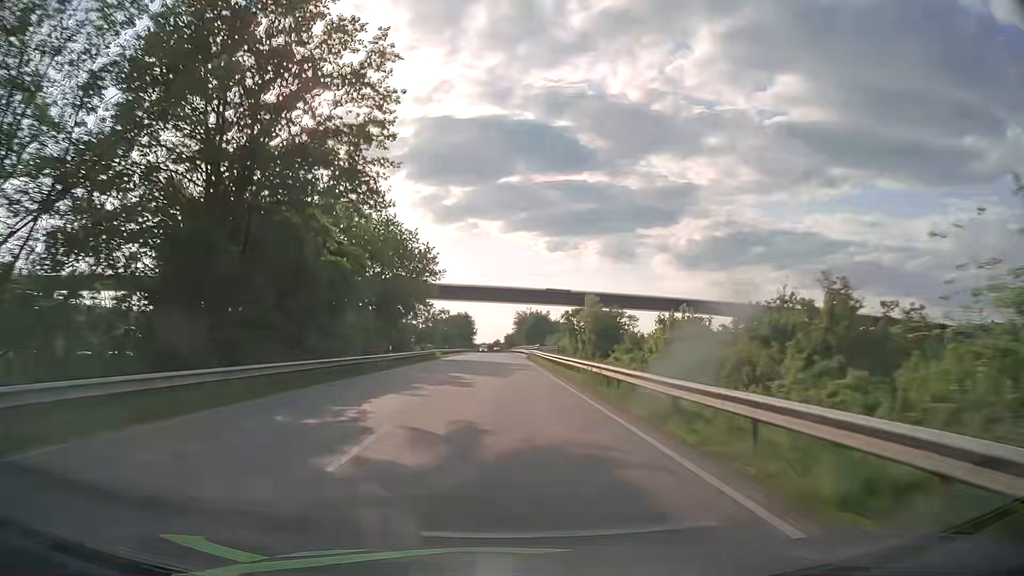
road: primary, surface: asphalt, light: Day
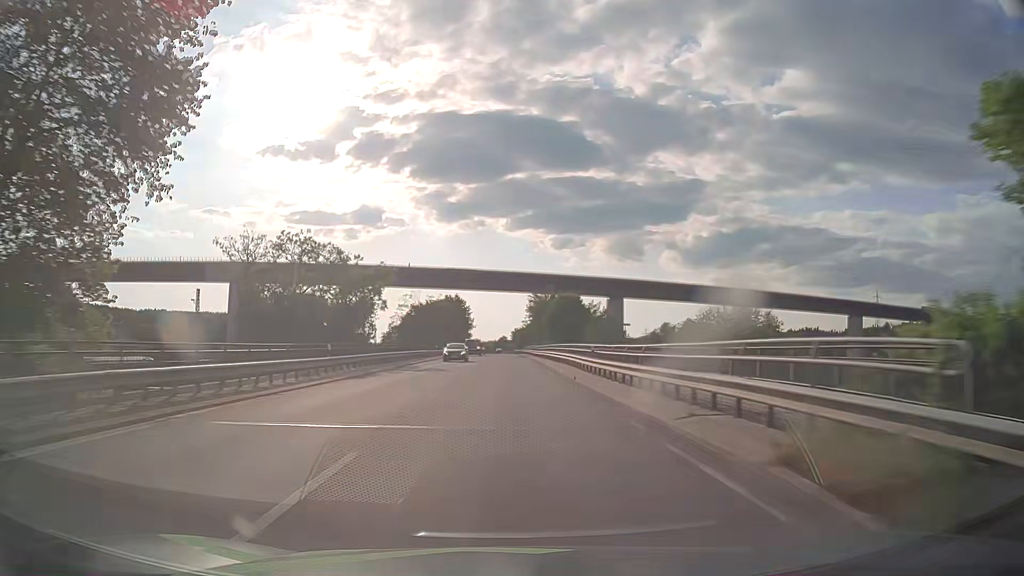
(-0.5, +63.3) m; -1°
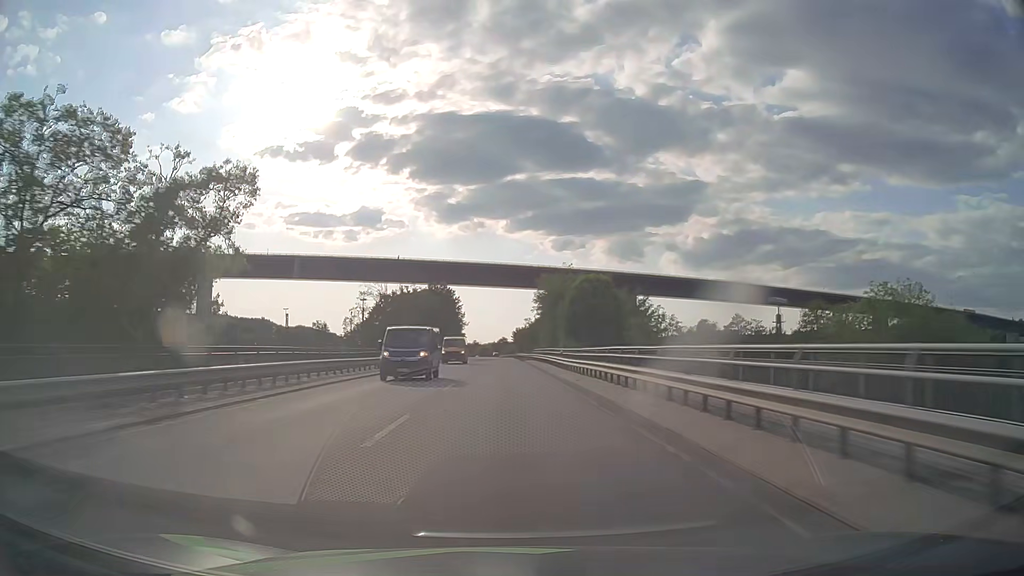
(0.0, +31.6) m; 0°
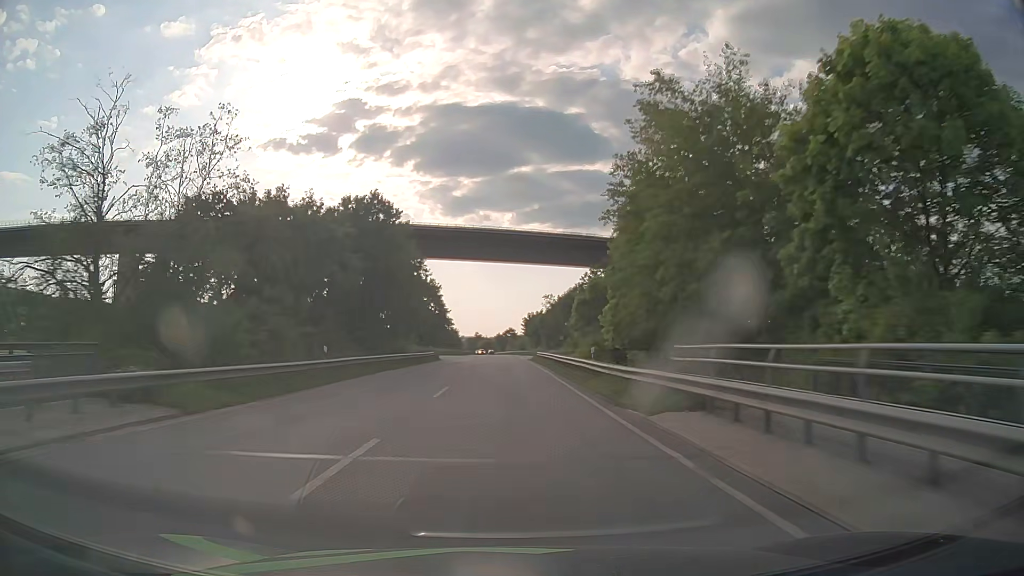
(-0.2, +63.3) m; 0°
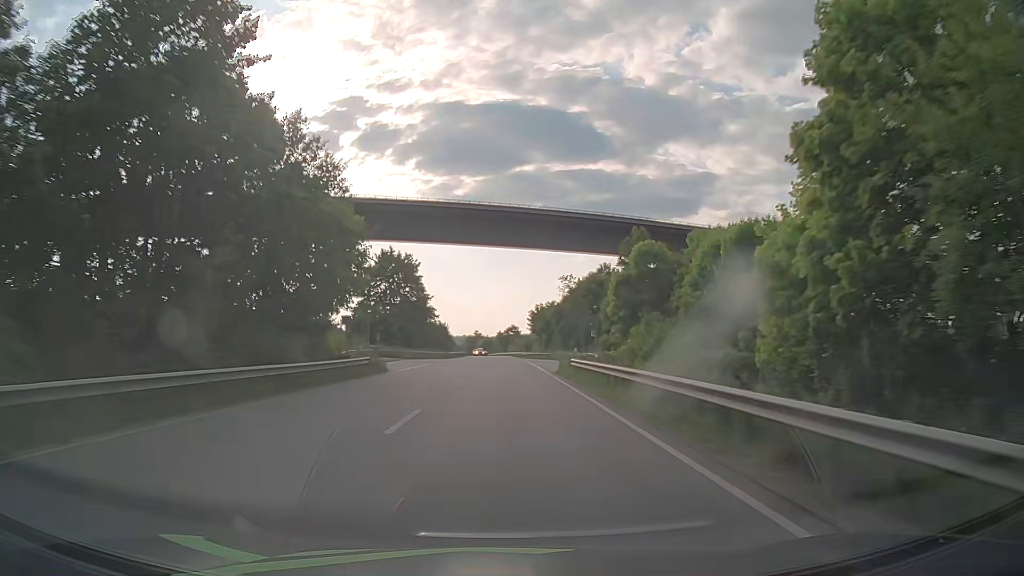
(-0.1, +31.7) m; 0°
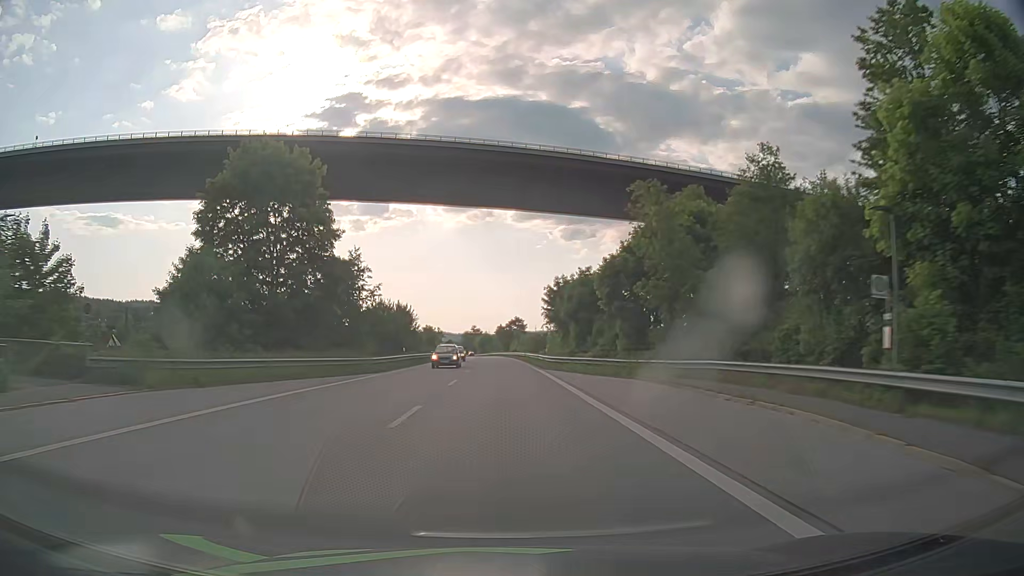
(0.0, +47.6) m; 0°
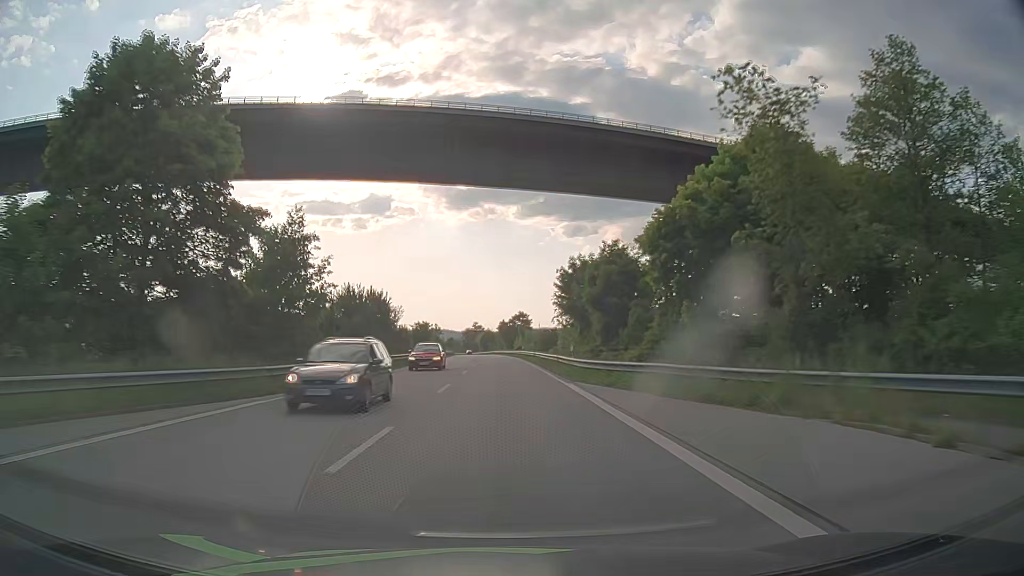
(0.0, +15.9) m; 0°
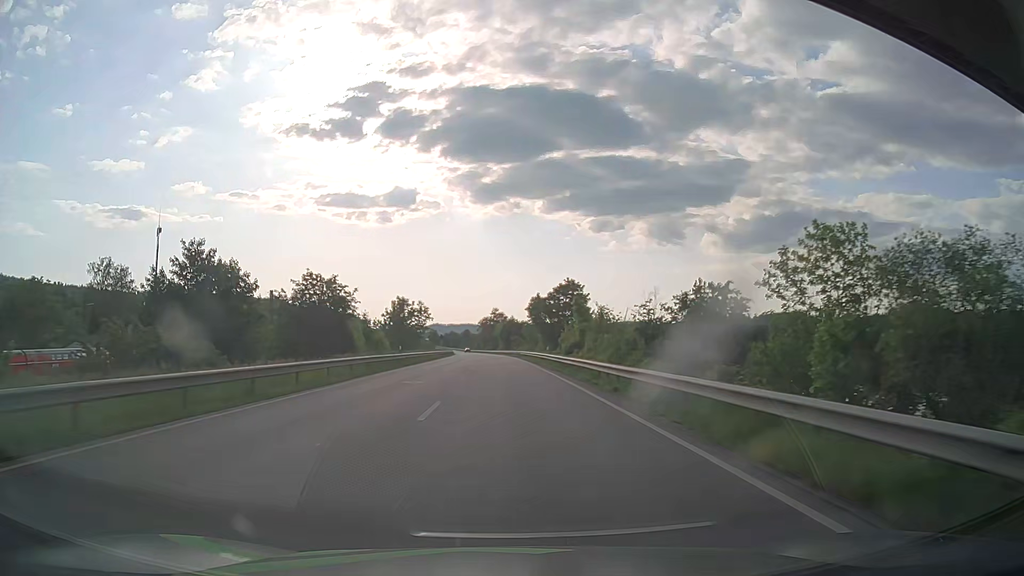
(-1.5, +79.4) m; -2°
(0, +10) (0, +20) (0, +30) (0, +40) (-1, +50) (-1, +60) (-1, +70) (-2, +80) (-2, +90) (-2, +100) m
